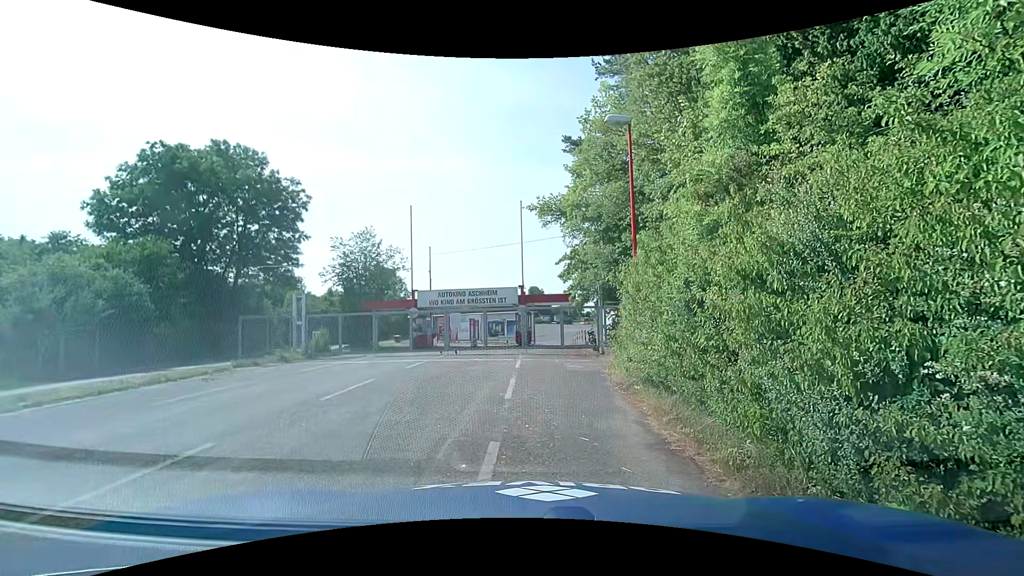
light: Day
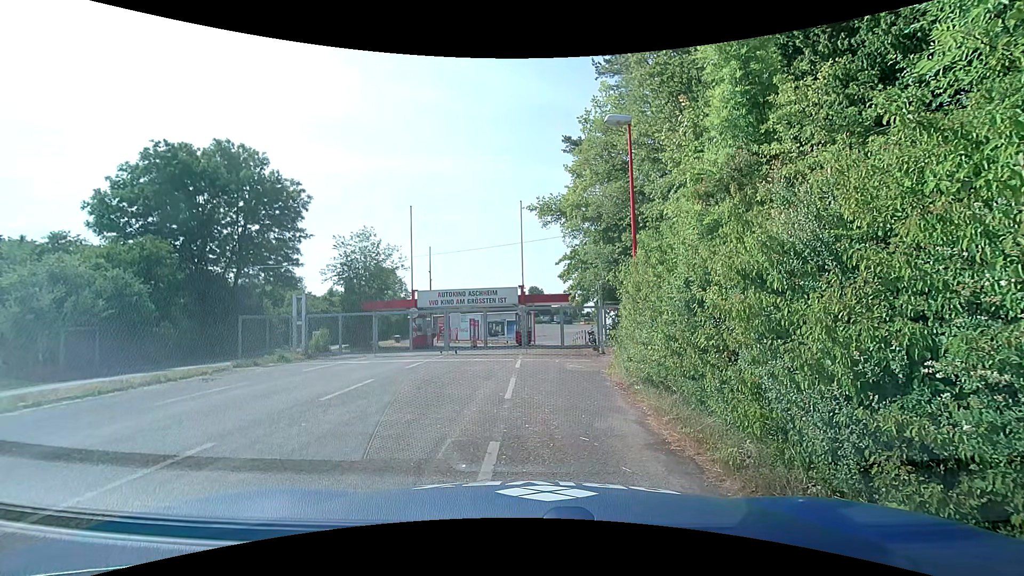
(0.0, +0.1) m; 0°
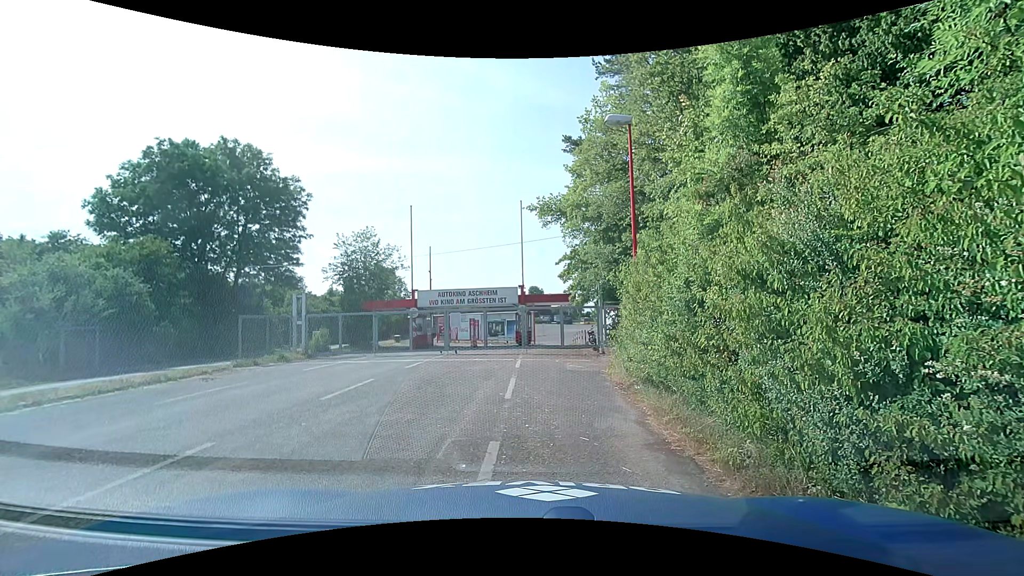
(0.0, 0.0) m; 0°
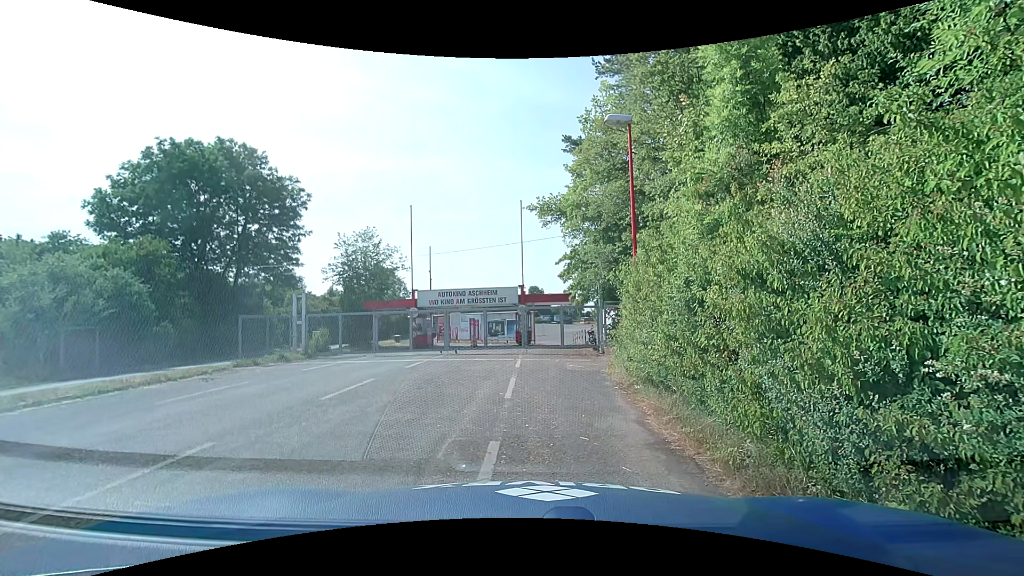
(0.0, 0.0) m; 0°
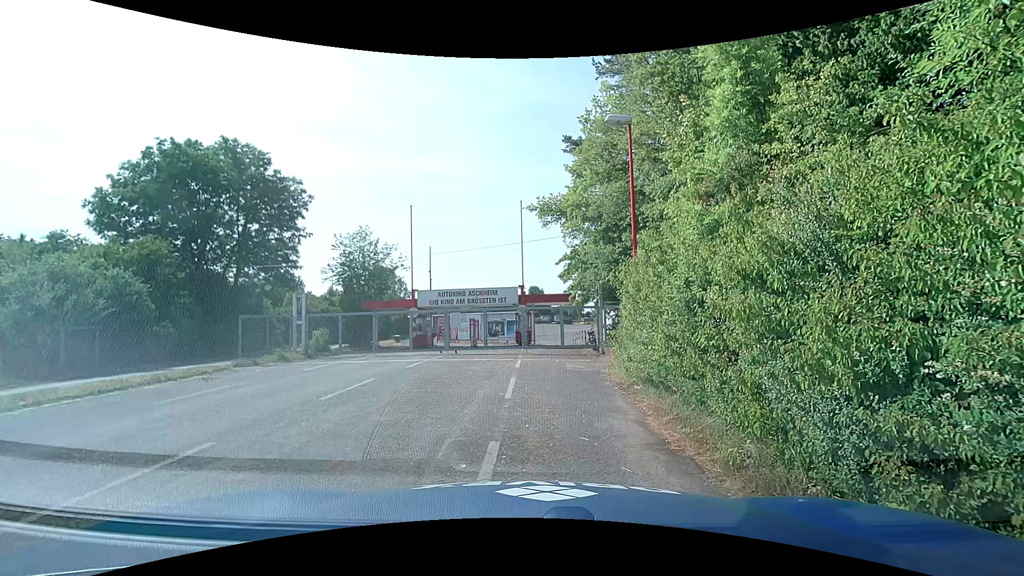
(0.0, 0.0) m; 0°
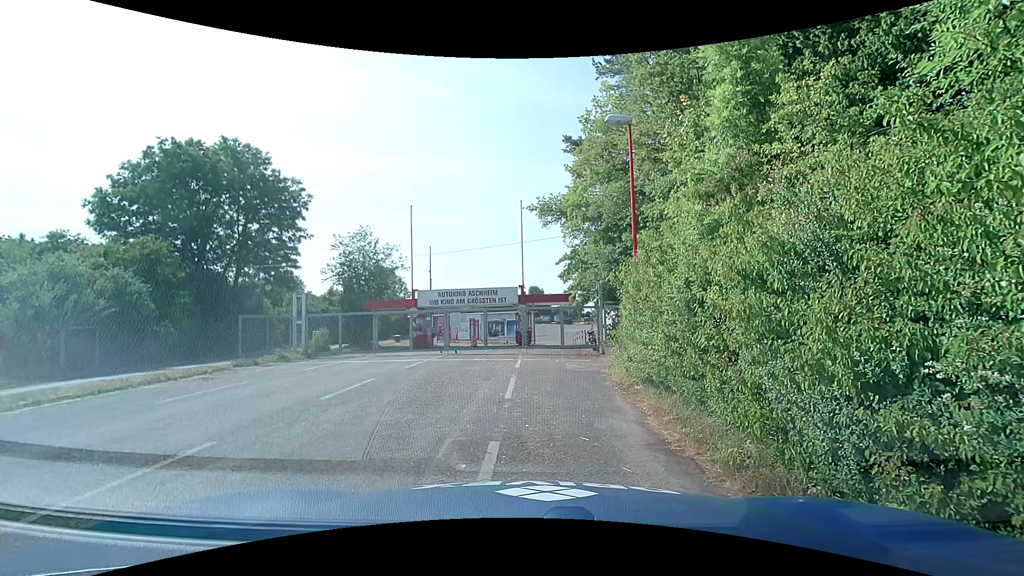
(0.0, 0.0) m; 0°
